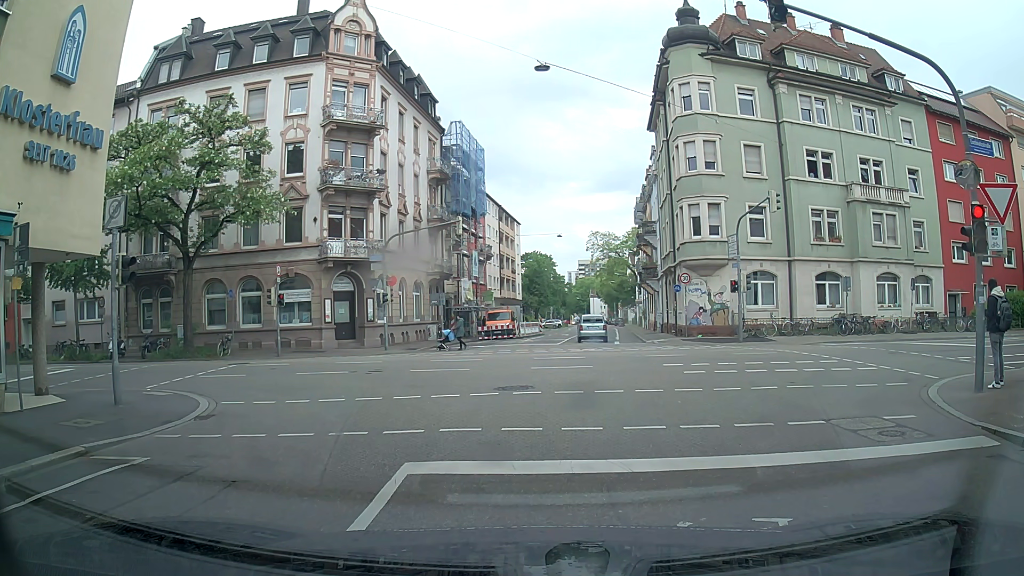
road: residential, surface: asphalt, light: Day
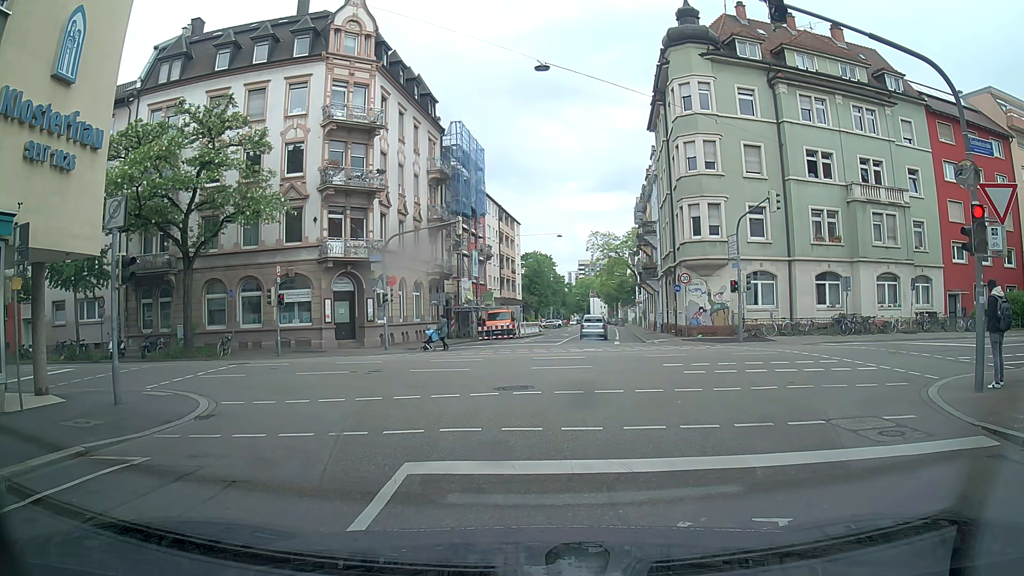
(0.0, 0.0) m; 0°
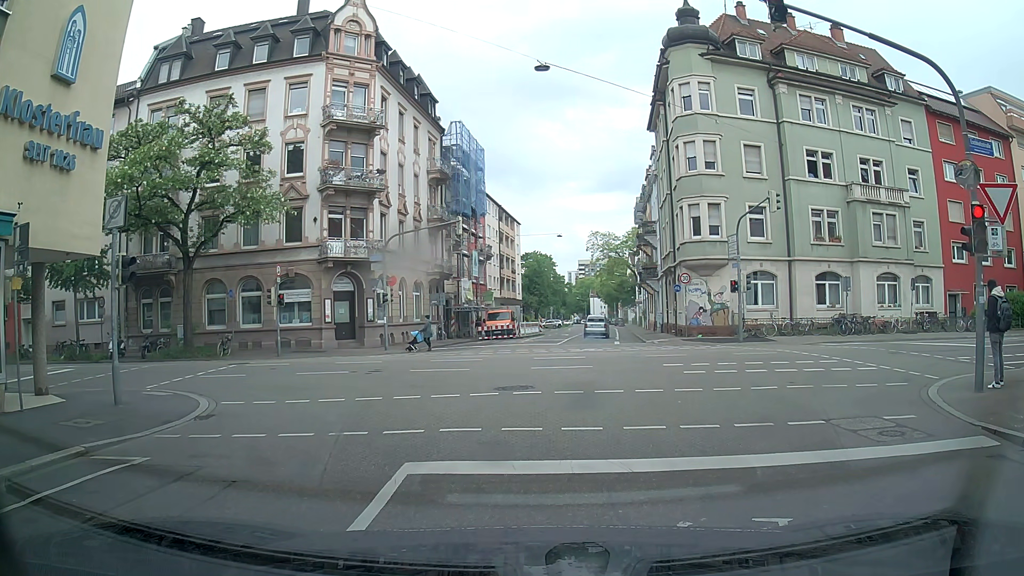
(0.0, 0.0) m; 0°
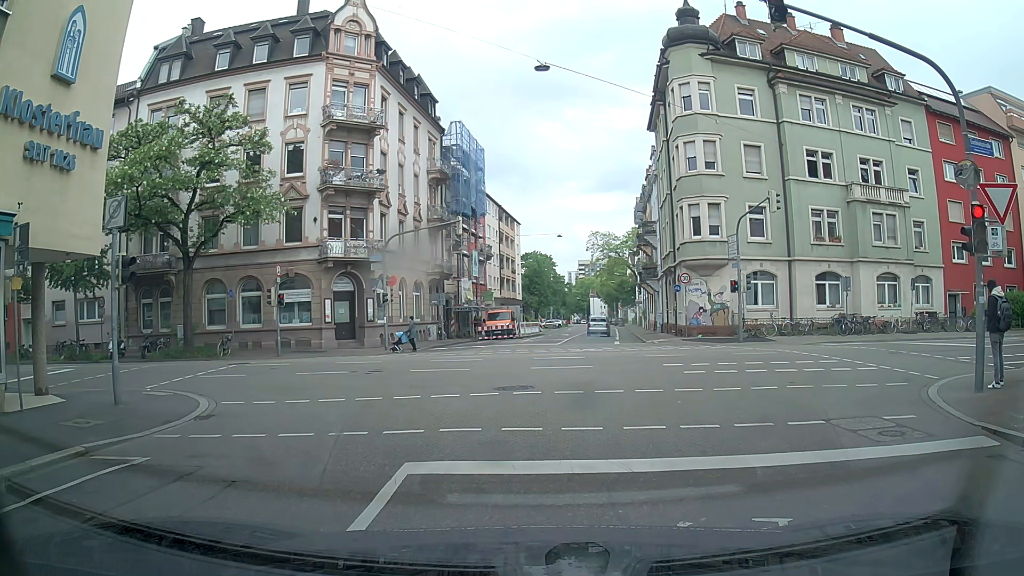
(0.0, 0.0) m; 0°
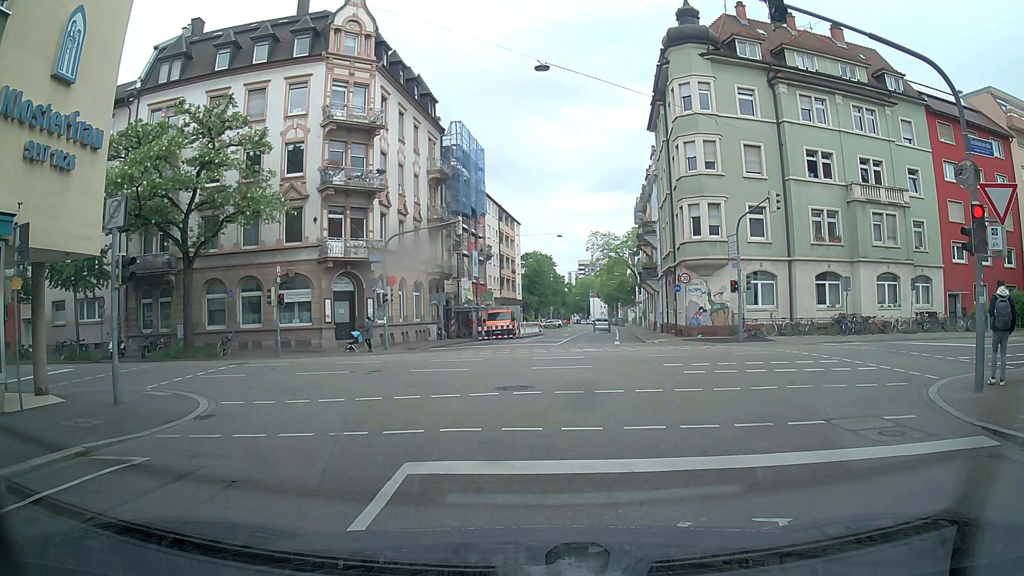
(0.0, 0.0) m; 0°
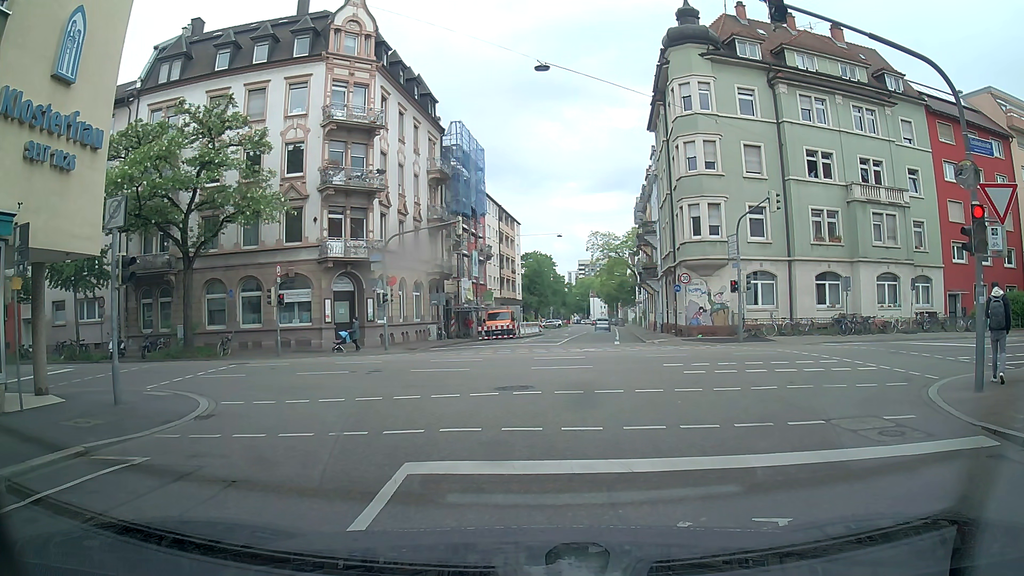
(0.0, 0.0) m; 0°
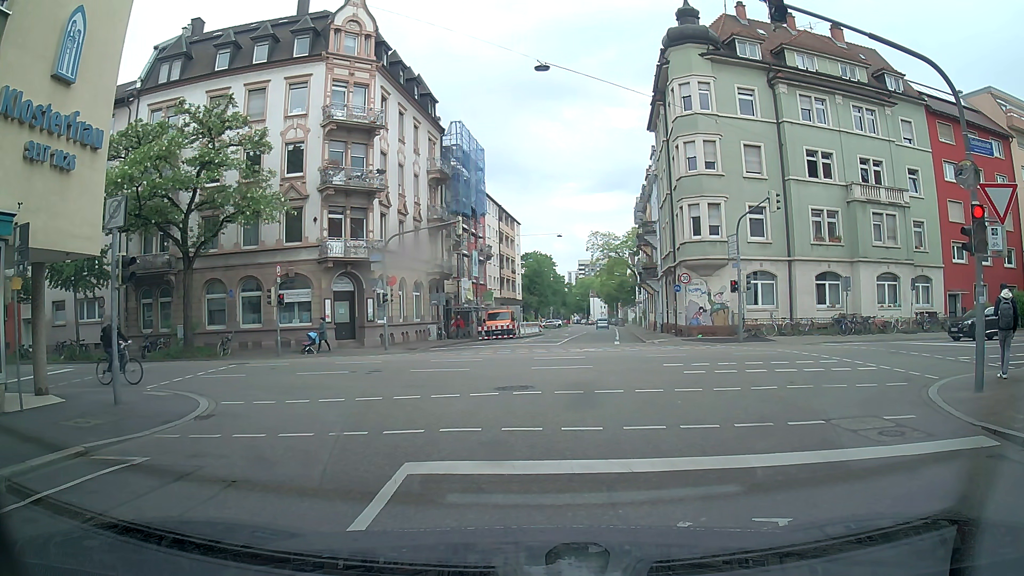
(0.0, 0.0) m; 0°
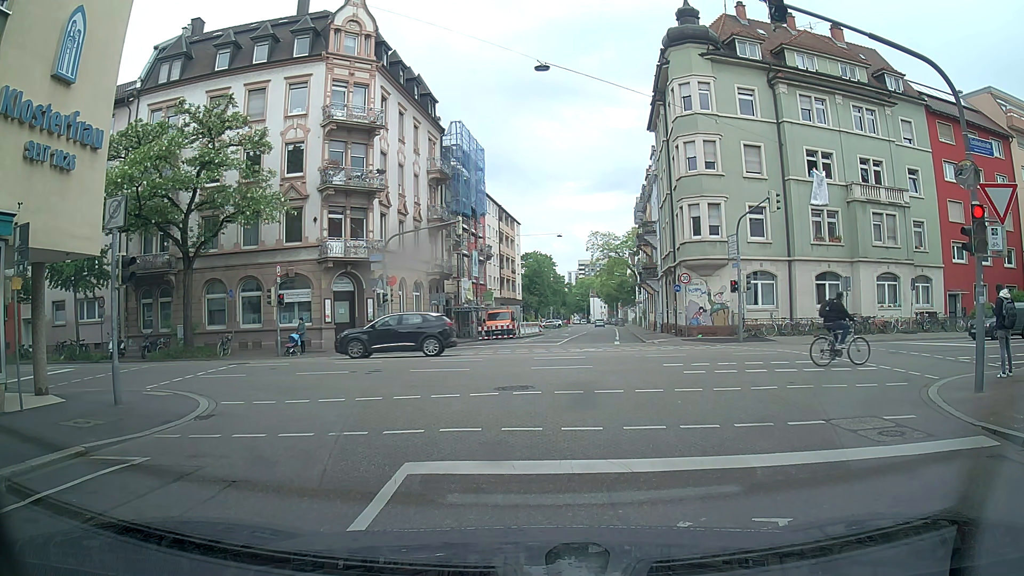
(0.0, 0.0) m; 0°
